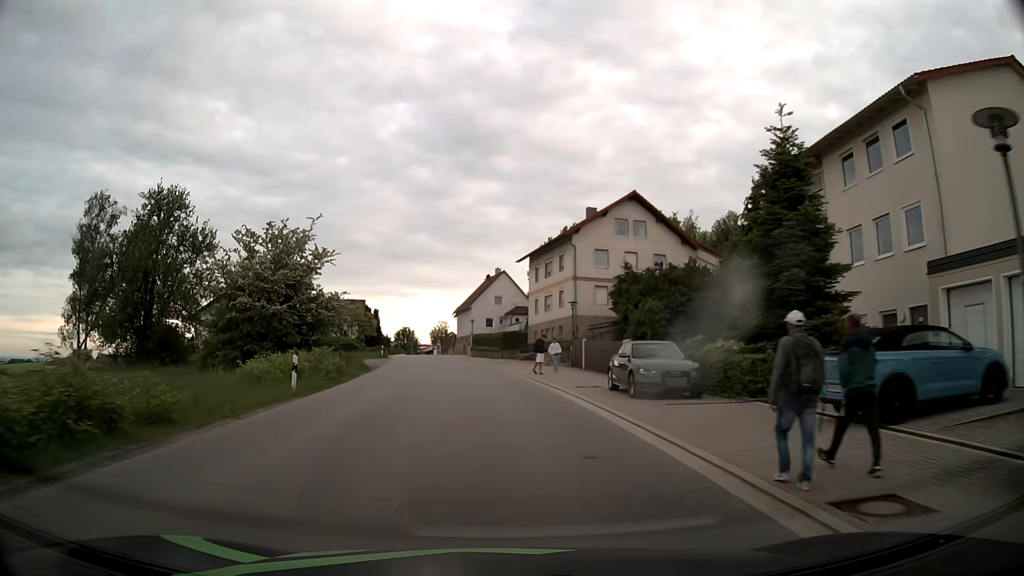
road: tertiary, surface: asphalt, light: Day
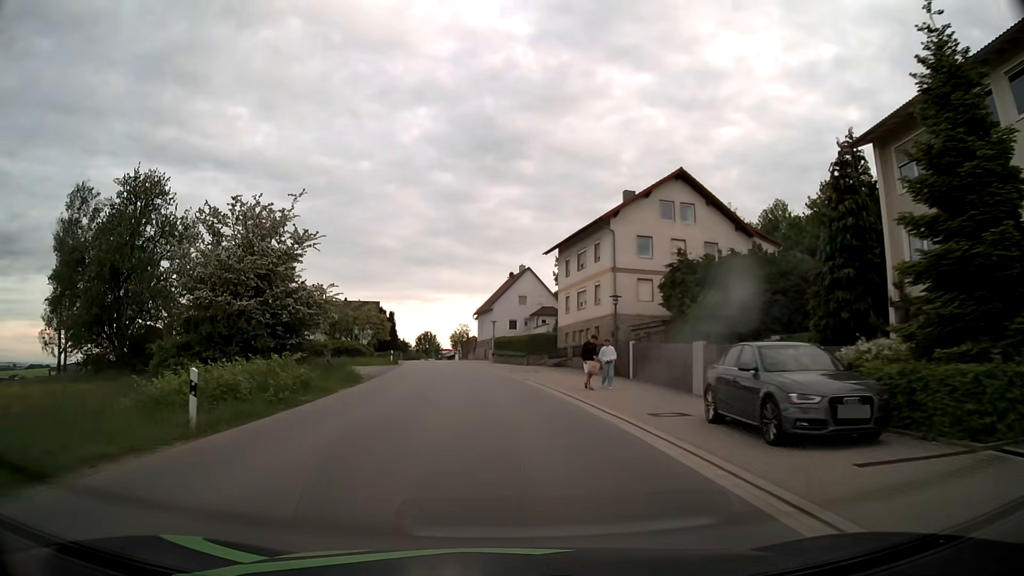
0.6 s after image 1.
(-0.1, +7.6) m; -2°
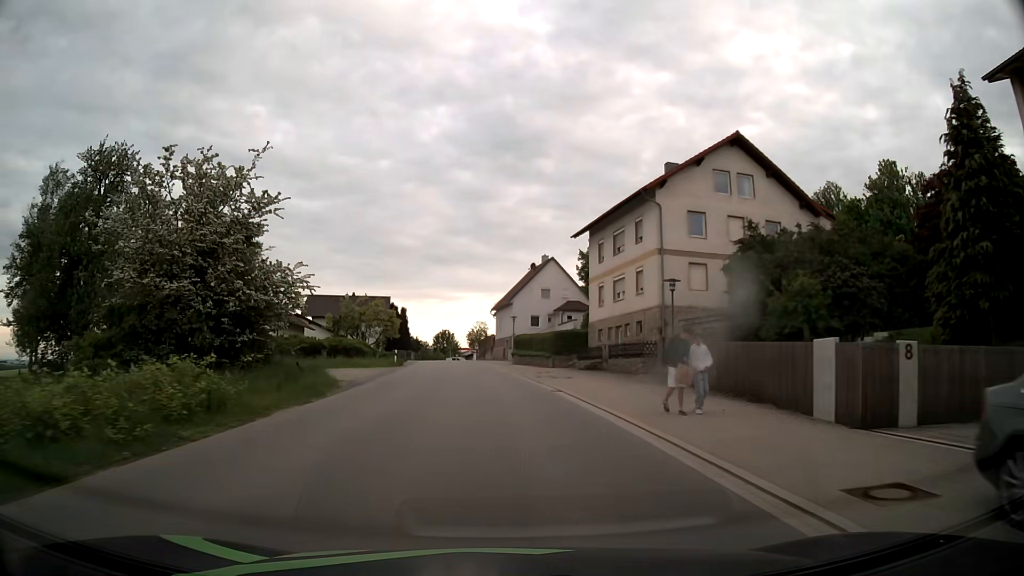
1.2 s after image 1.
(-0.1, +7.6) m; -2°
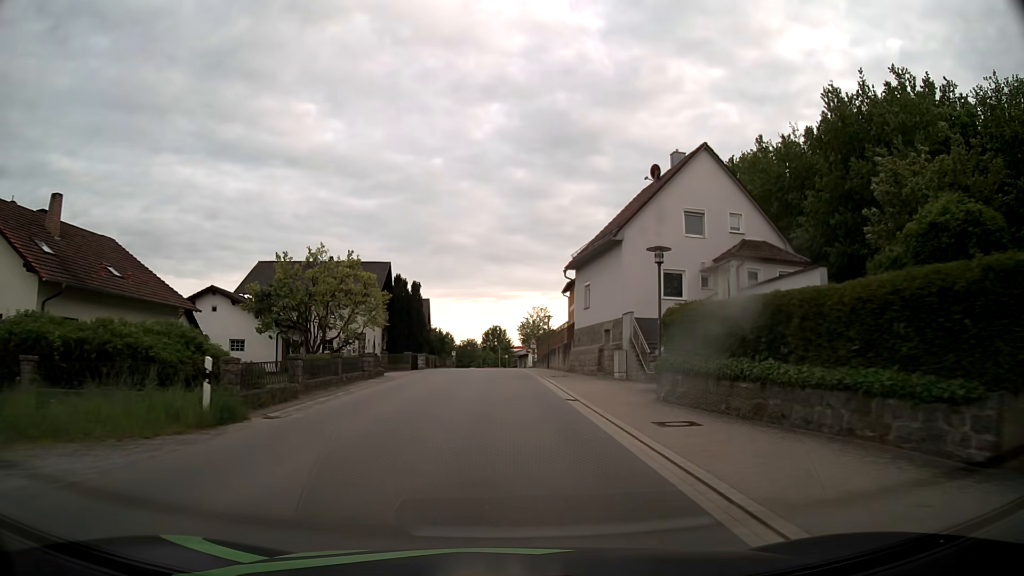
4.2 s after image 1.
(-1.8, +38.0) m; -5°
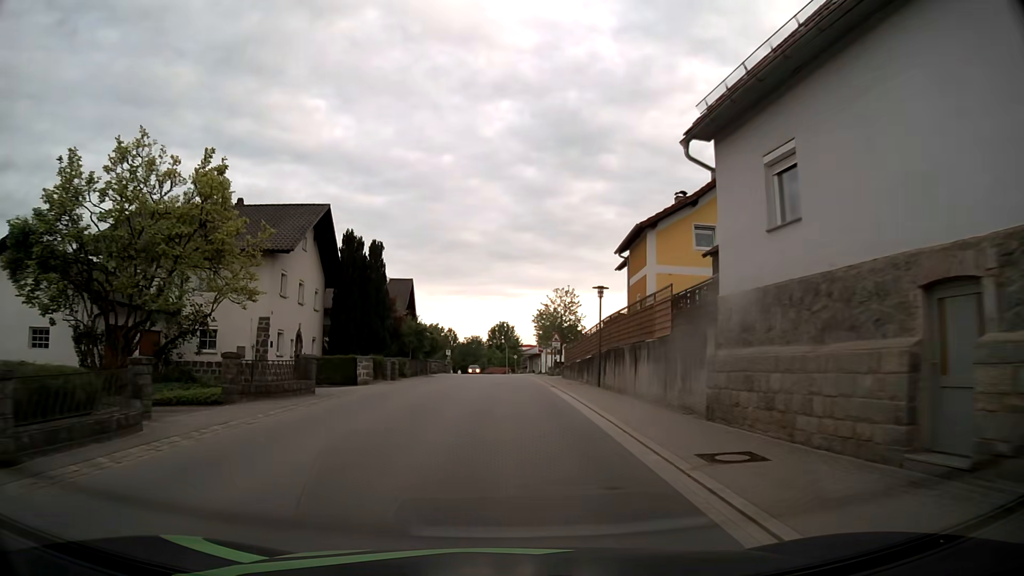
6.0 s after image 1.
(-0.2, +23.0) m; -1°
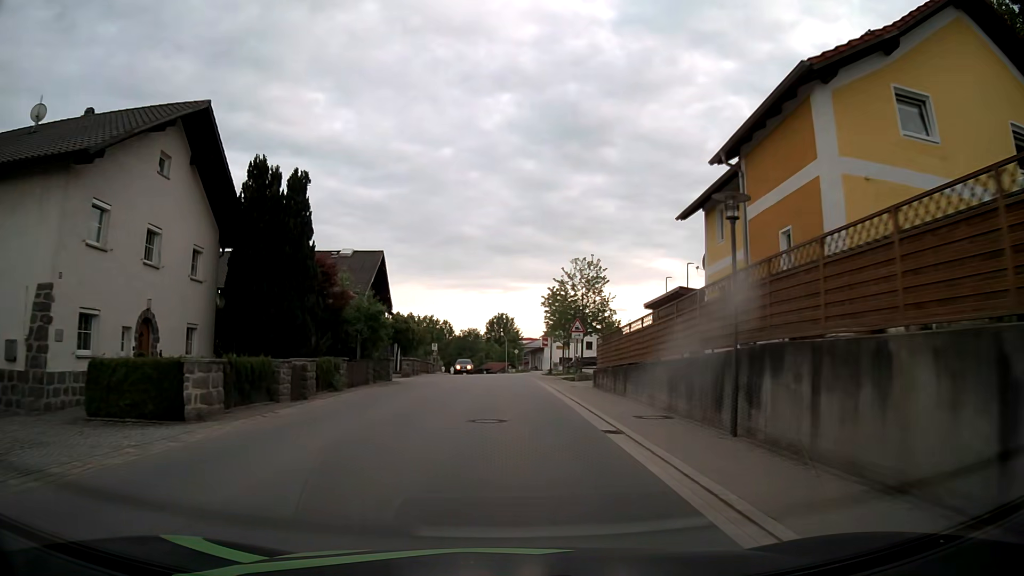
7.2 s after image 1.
(0.0, +15.4) m; 0°
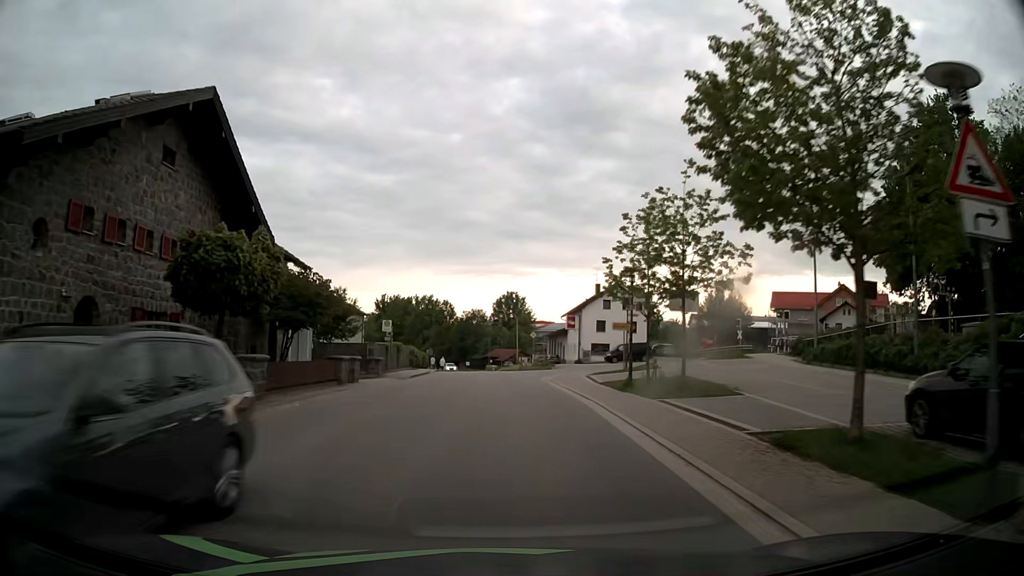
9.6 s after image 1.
(-0.1, +31.1) m; 0°
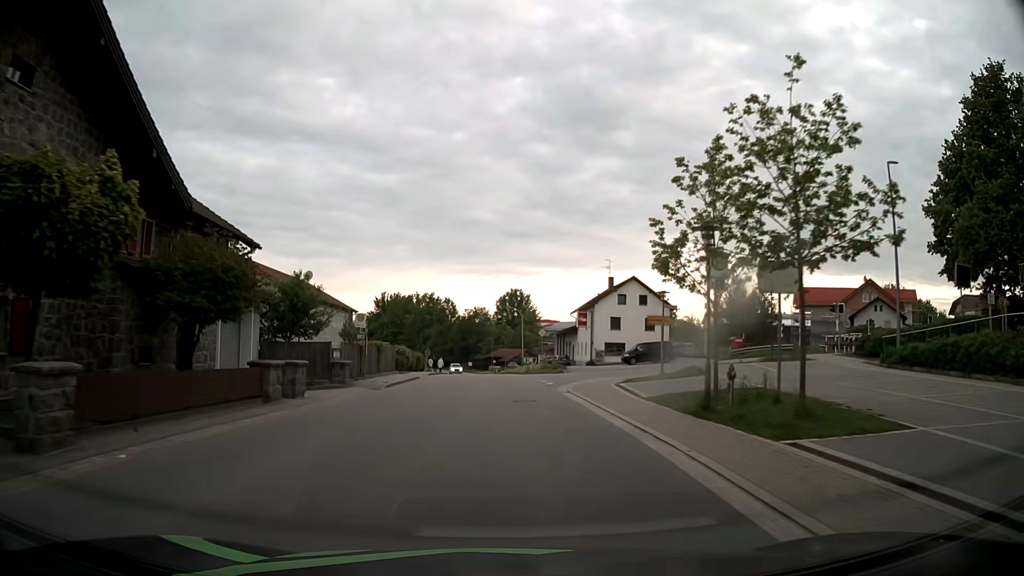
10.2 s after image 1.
(-0.1, +7.8) m; -1°
(0, +10) (0, +20) (0, +30) (0, +40) (0, +50) (-1, +60) (-1, +70) (-2, +80) (-2, +90) (-3, +100) m
